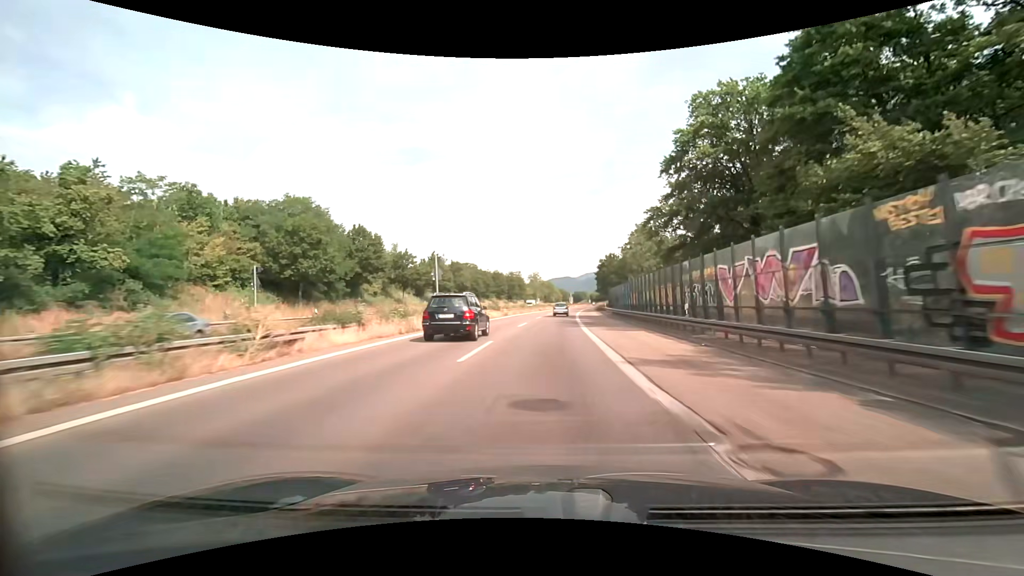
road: trunk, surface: asphalt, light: Day
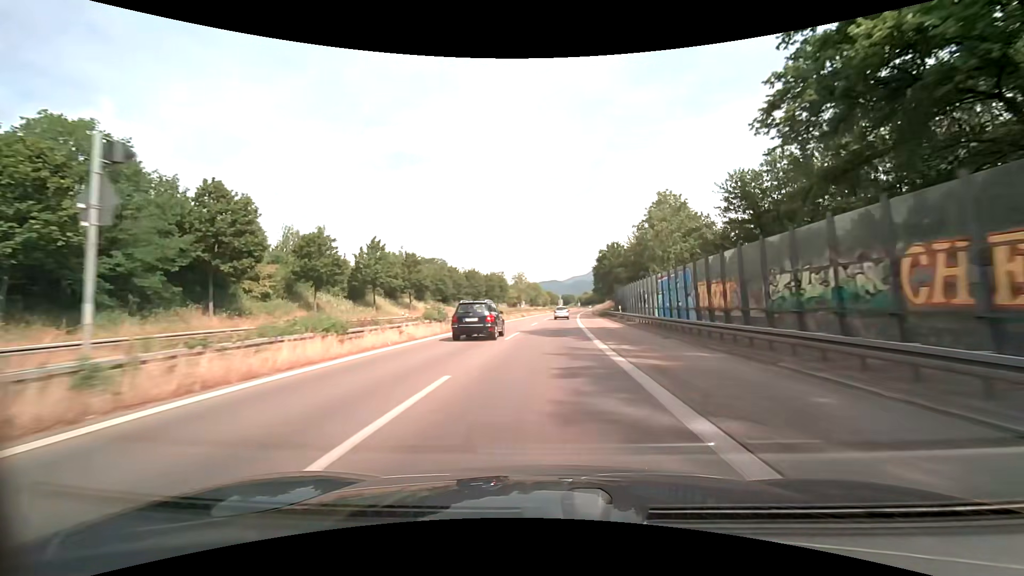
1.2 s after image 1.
(+0.5, +24.7) m; +2°
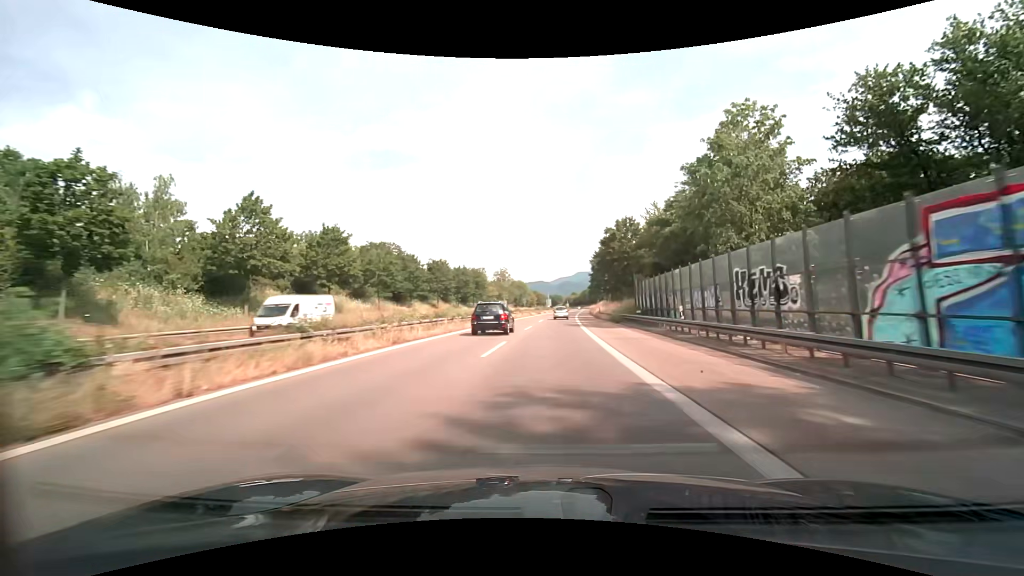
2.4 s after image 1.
(+0.3, +24.7) m; +1°
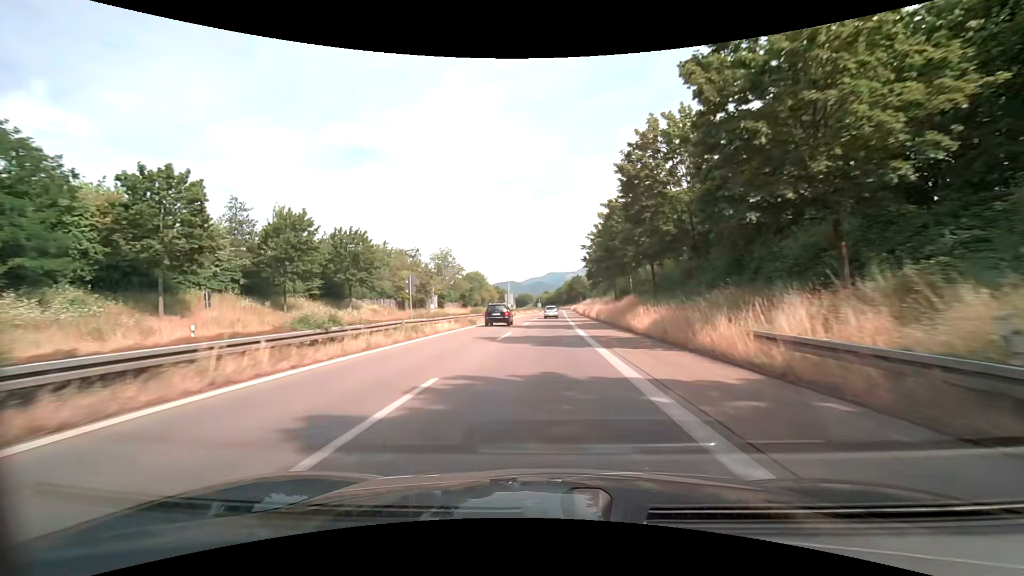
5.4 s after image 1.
(+2.4, +61.9) m; +3°
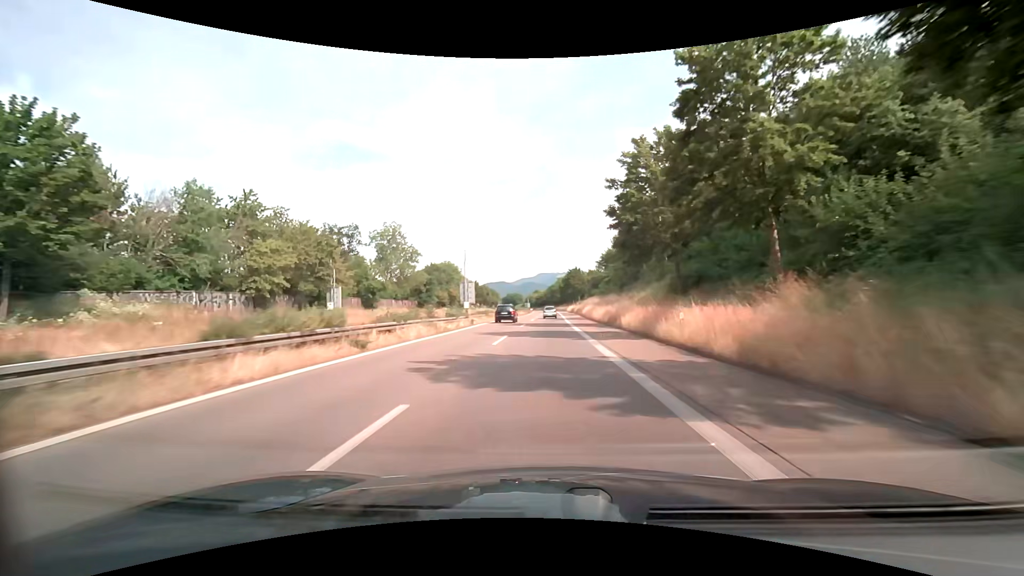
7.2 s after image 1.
(+0.4, +37.1) m; +1°
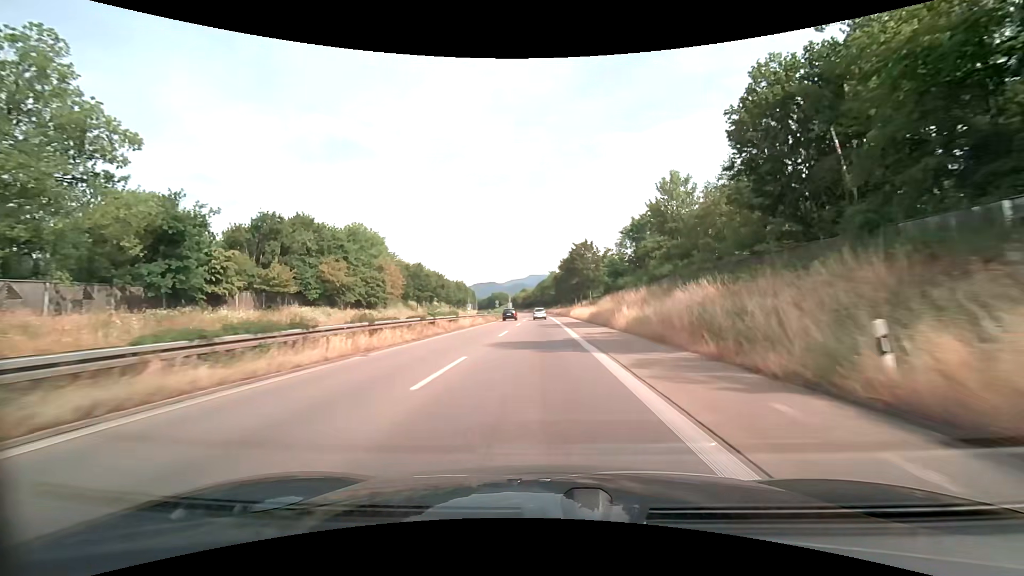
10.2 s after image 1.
(+0.7, +61.8) m; +1°
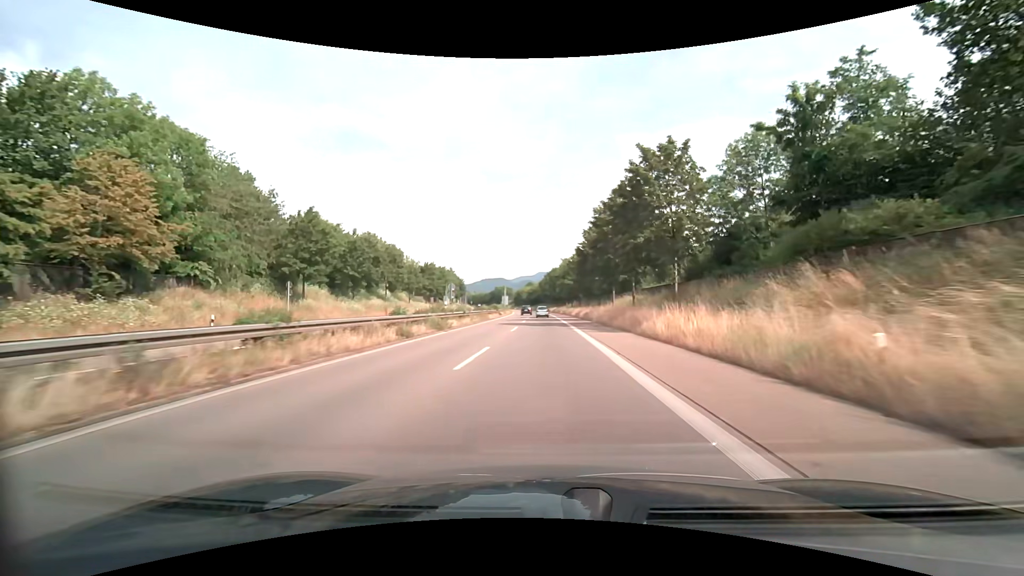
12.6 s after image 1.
(-0.5, +49.3) m; -1°
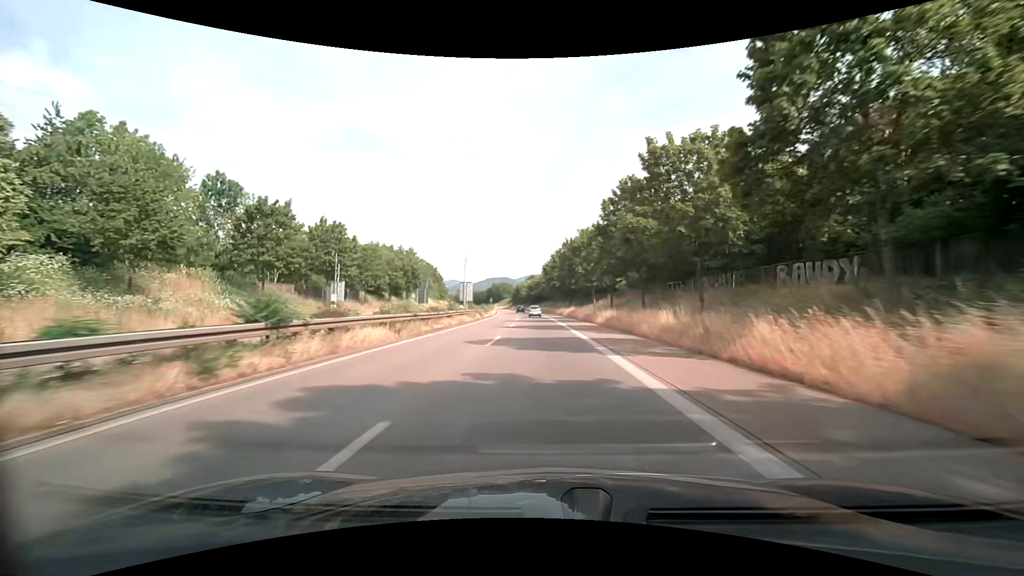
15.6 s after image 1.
(-0.4, +61.8) m; -1°
(0, +10) (0, +20) (0, +30) (0, +40) (-1, +50) (-1, +60) (-1, +70) (-2, +80) (-3, +90) (-3, +100) m
